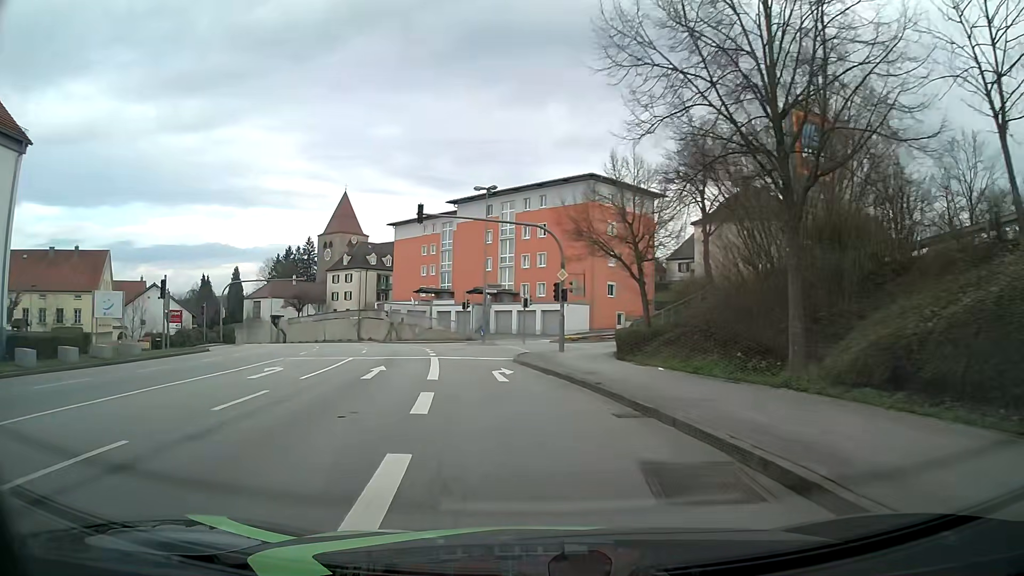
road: tertiary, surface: asphalt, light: Day
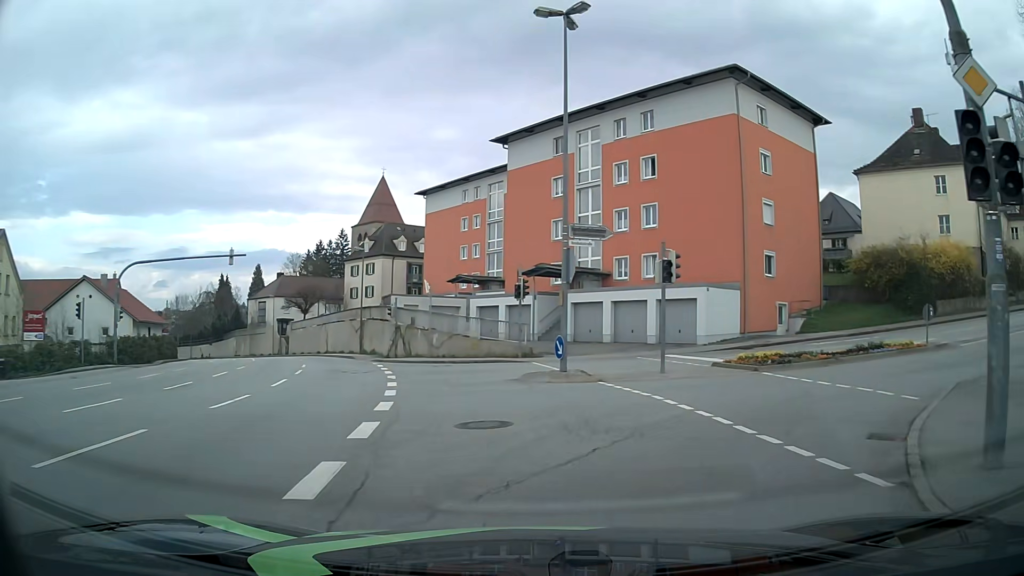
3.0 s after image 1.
(-2.3, +25.5) m; -6°
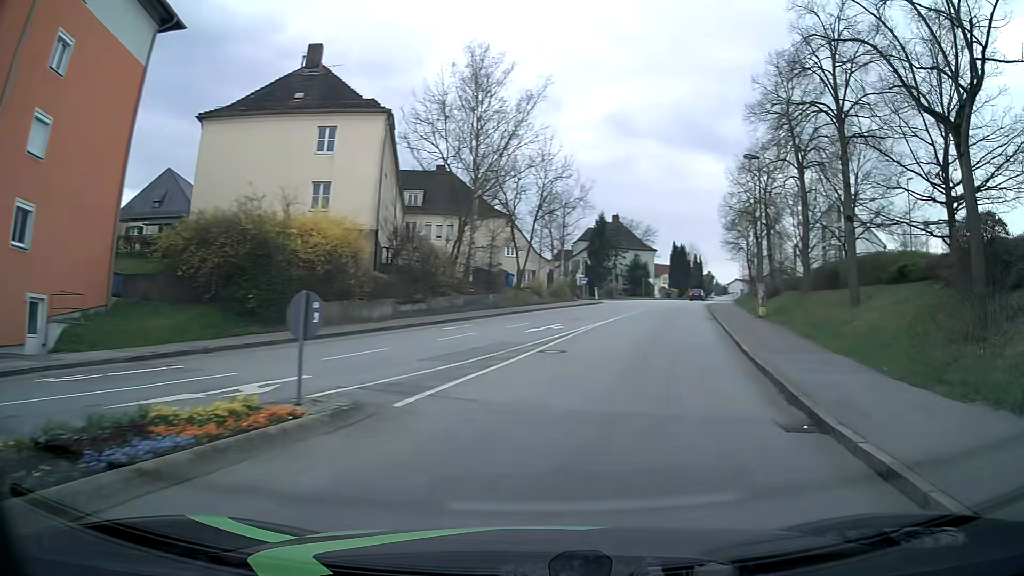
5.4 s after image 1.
(+7.3, +14.6) m; +56°
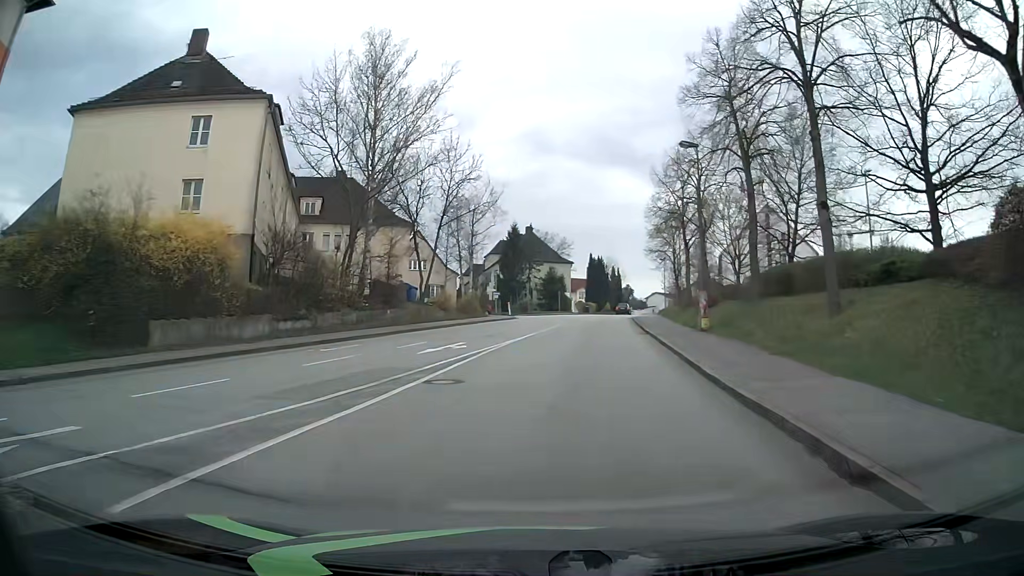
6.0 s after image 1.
(+0.5, +4.9) m; +8°
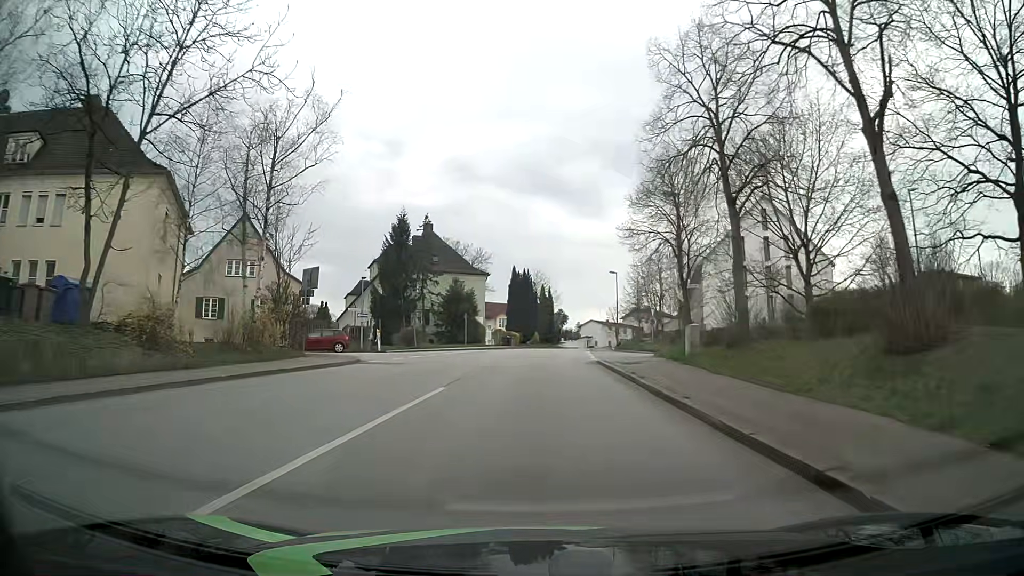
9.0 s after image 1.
(+2.3, +28.0) m; +7°
